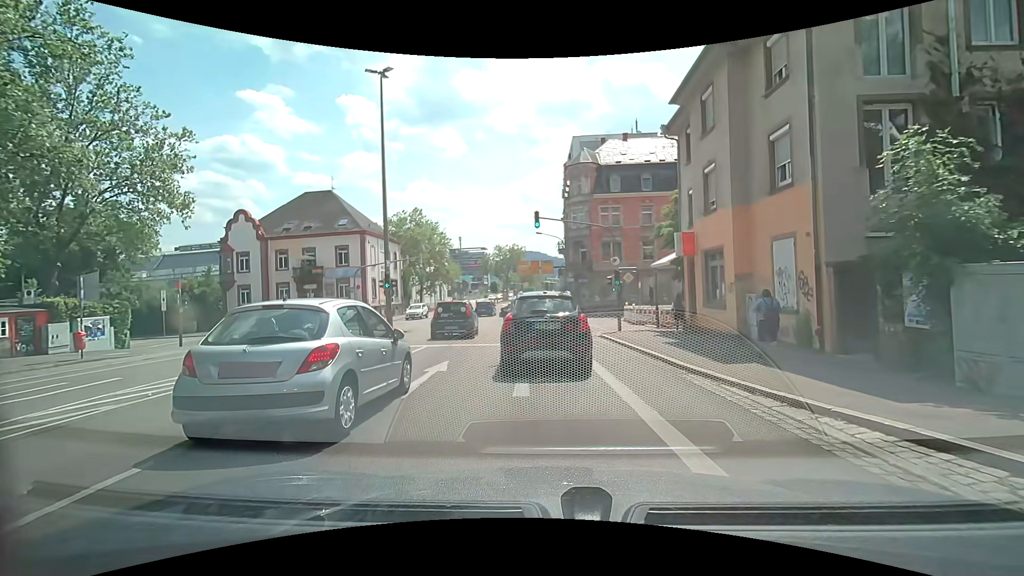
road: secondary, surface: asphalt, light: Day
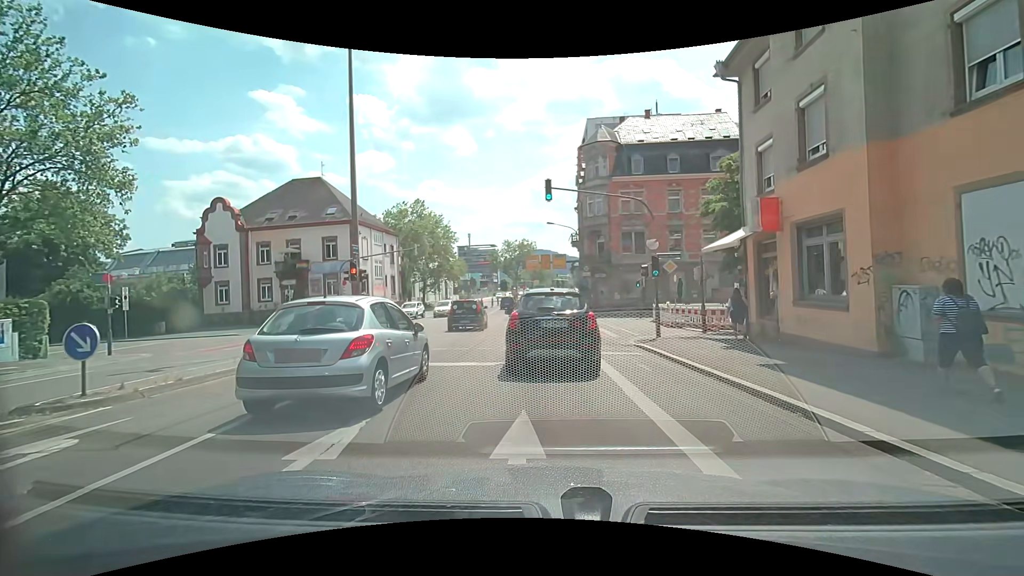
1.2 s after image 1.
(-0.2, +6.2) m; -2°
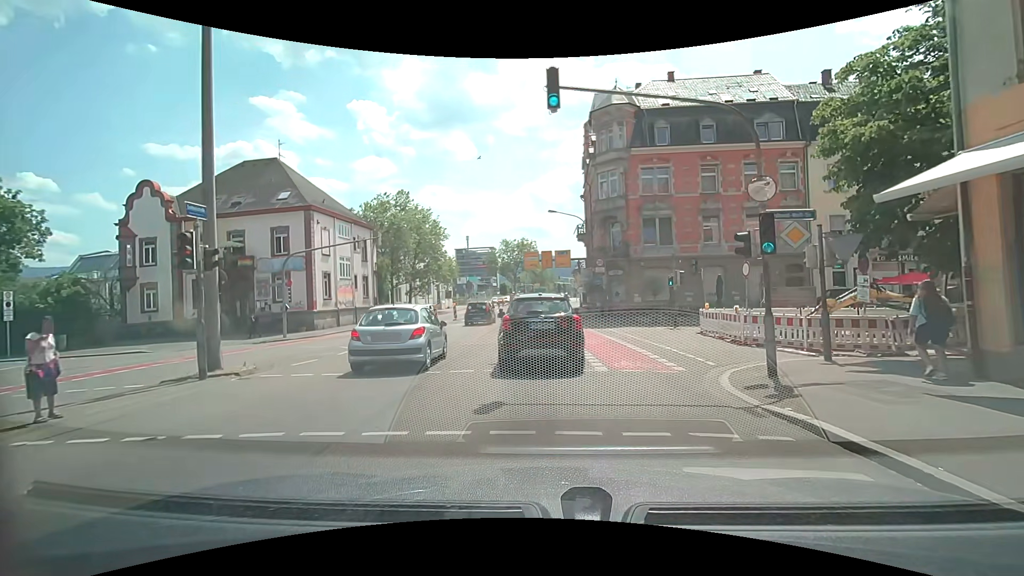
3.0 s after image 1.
(+0.1, +9.5) m; -1°
(0, +10) (0, +20) (0, +30) (0, +40) (0, +50) (0, +60) (+1, +70) (+2, +80) (+3, +90) (+4, +100) m
